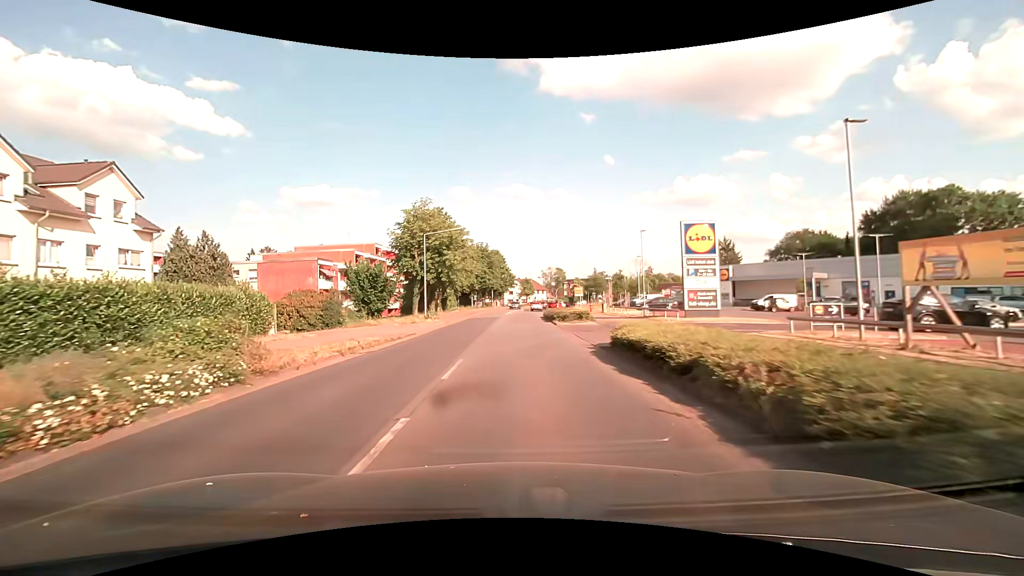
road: tertiary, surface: asphalt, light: Day
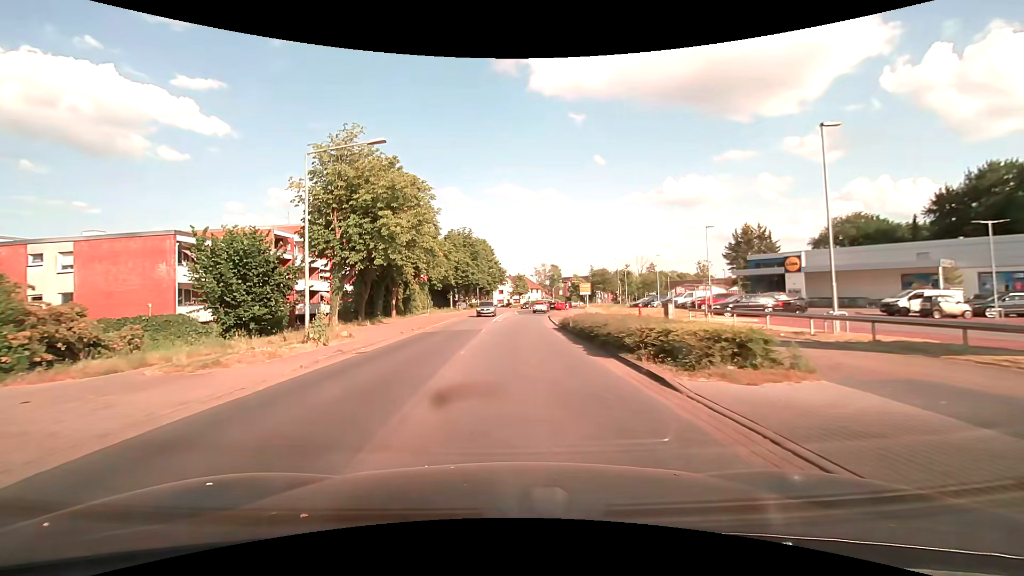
(+0.2, +22.5) m; +1°
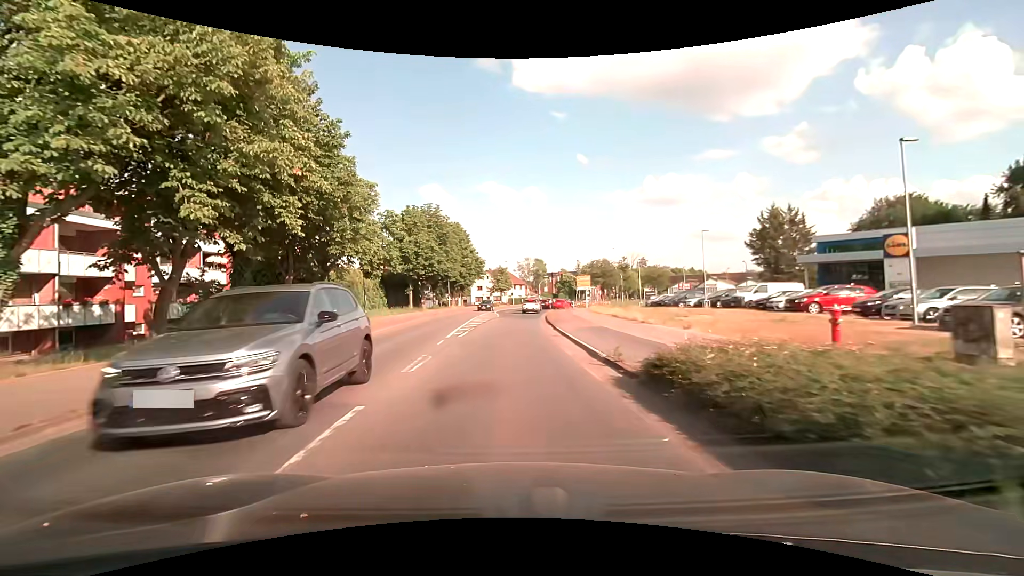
(+0.4, +19.2) m; +2°
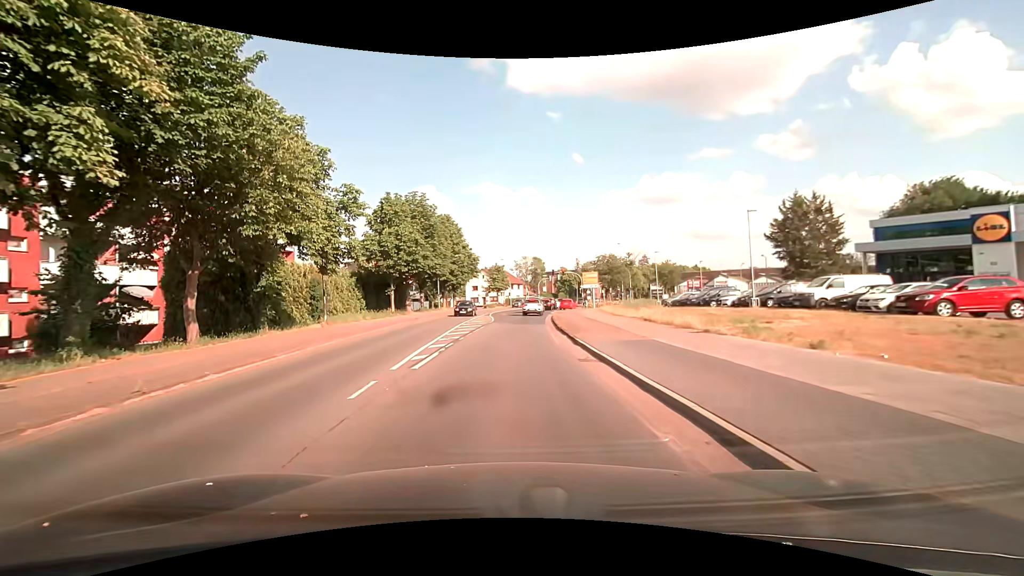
(0.0, +8.3) m; 0°
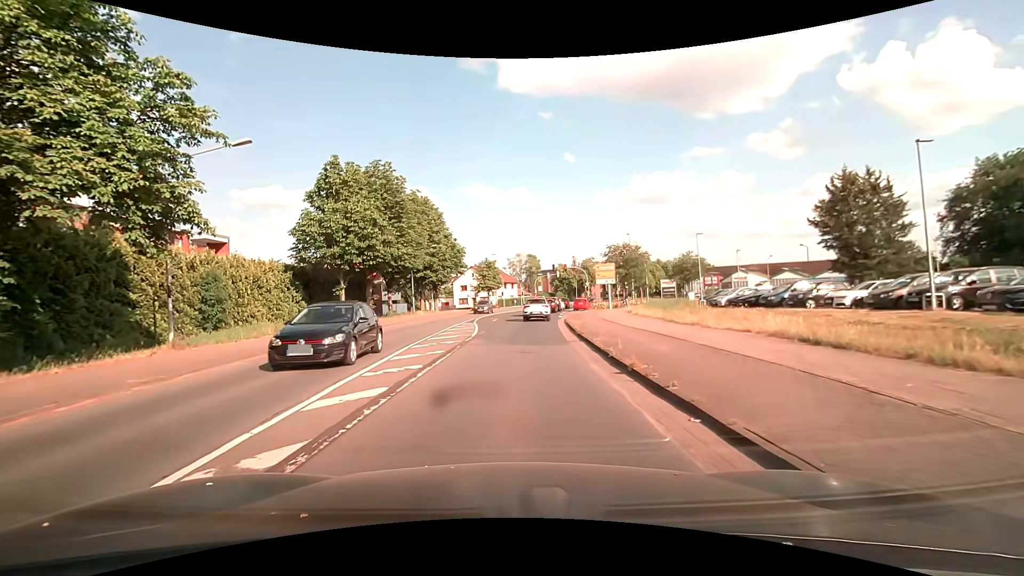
(0.0, +13.9) m; +1°
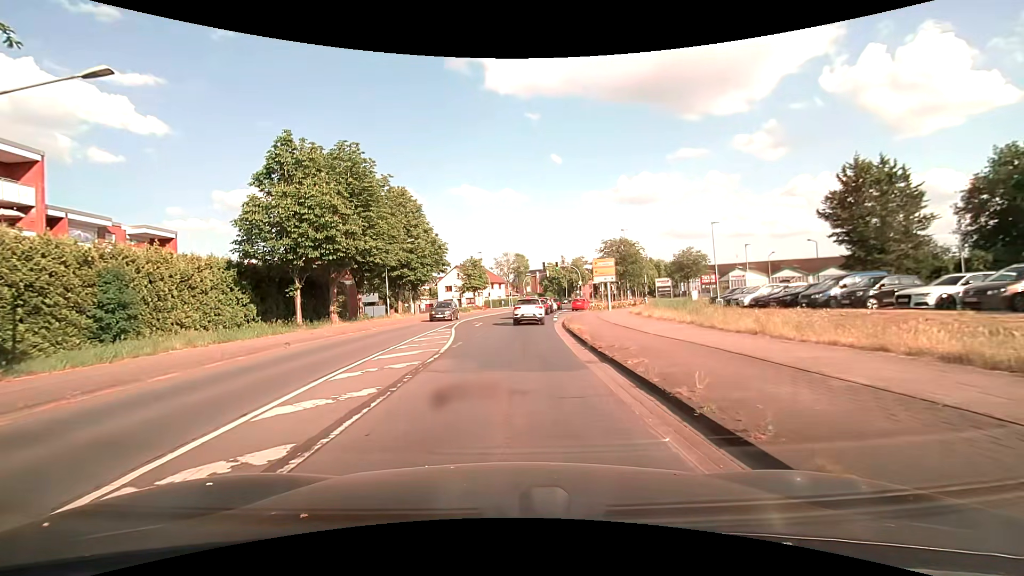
(+0.1, +5.7) m; +2°
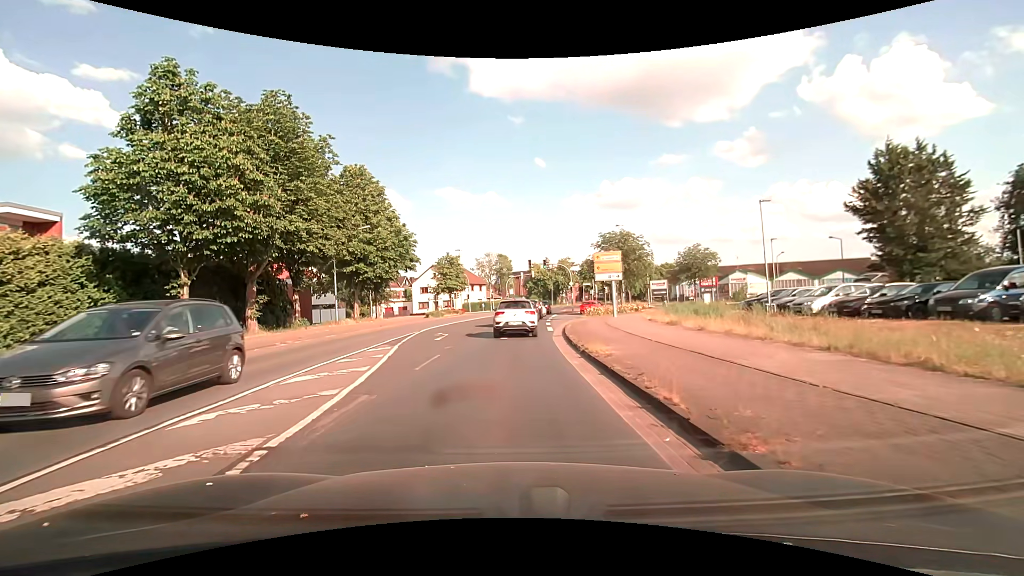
(+0.1, +9.3) m; 0°
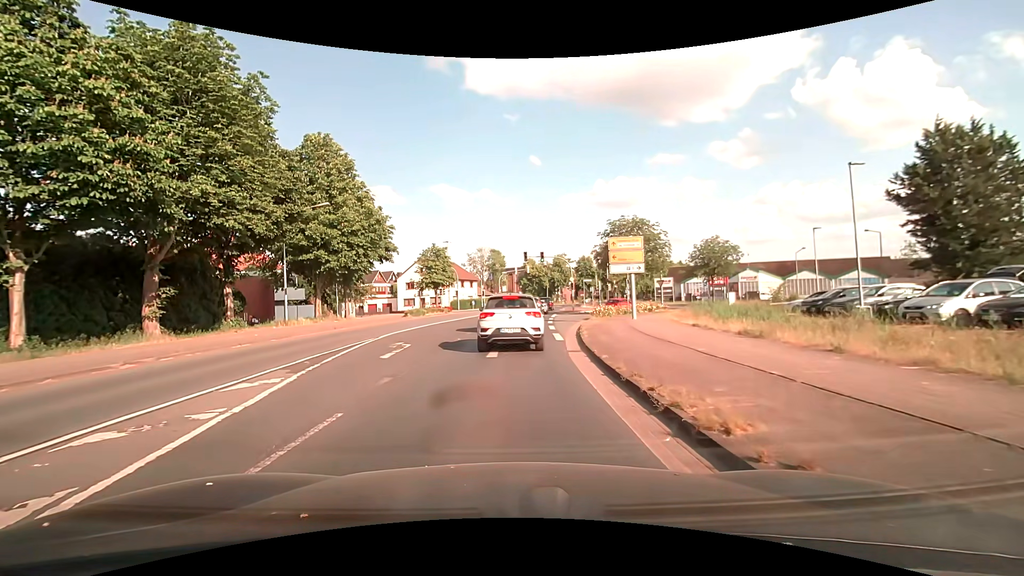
(+0.1, +7.4) m; +2°
(0, +10) (+1, +20) (+2, +30) (+4, +40) (+8, +49) (+15, +56) (+23, +61) (+33, +61) (+43, +61) (+53, +61) m
